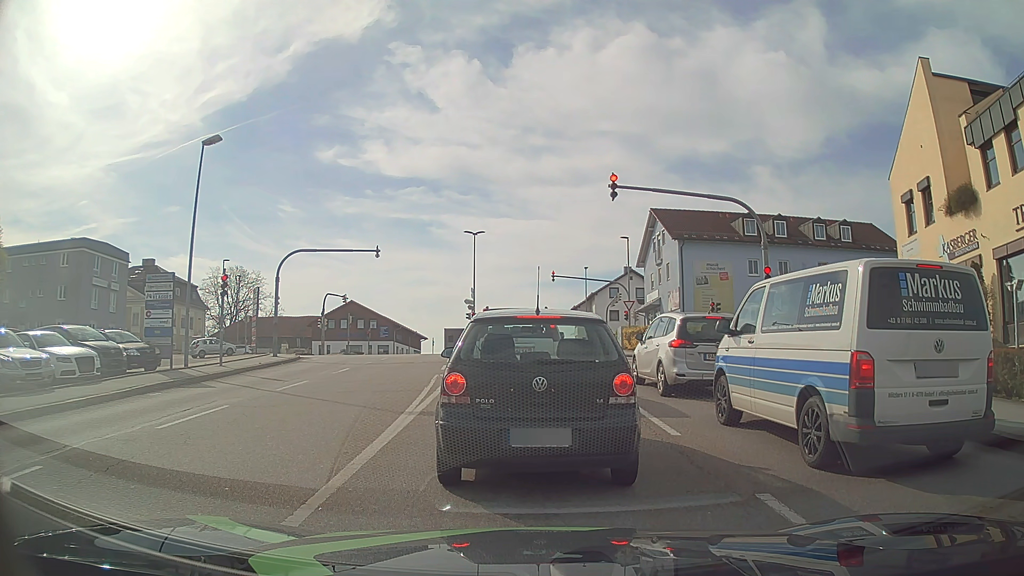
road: tertiary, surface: asphalt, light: Day
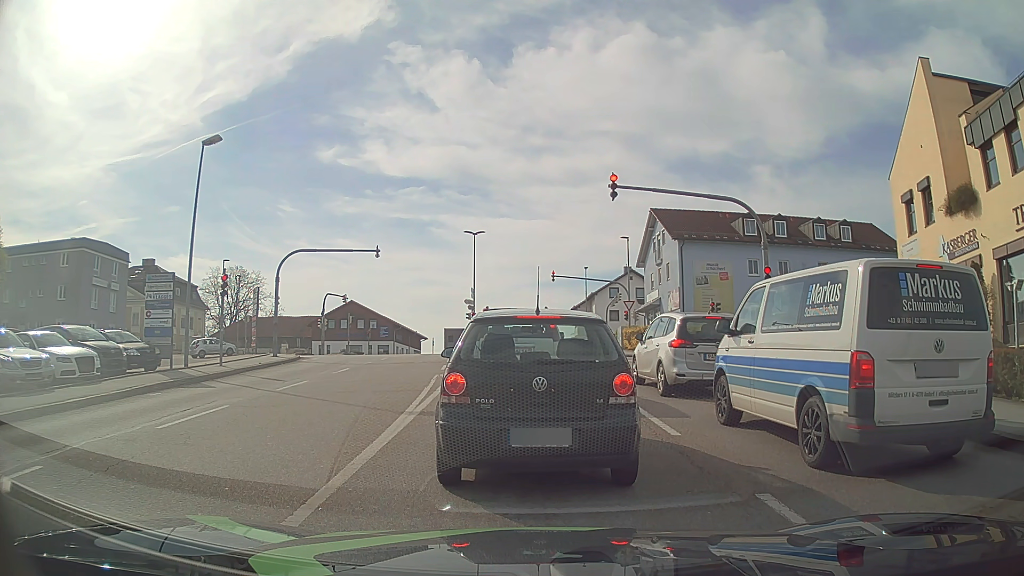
(0.0, 0.0) m; 0°
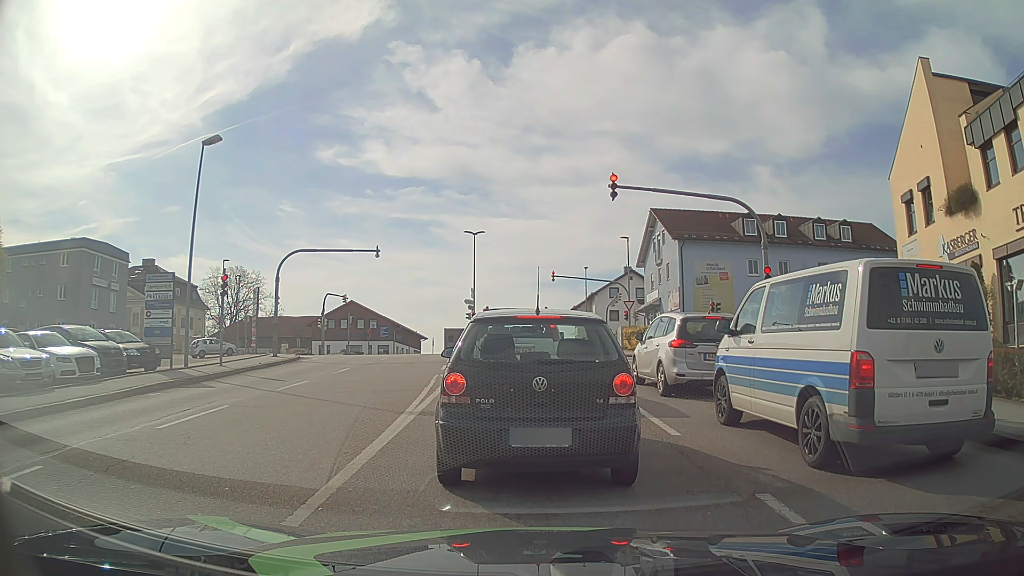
(0.0, 0.0) m; 0°
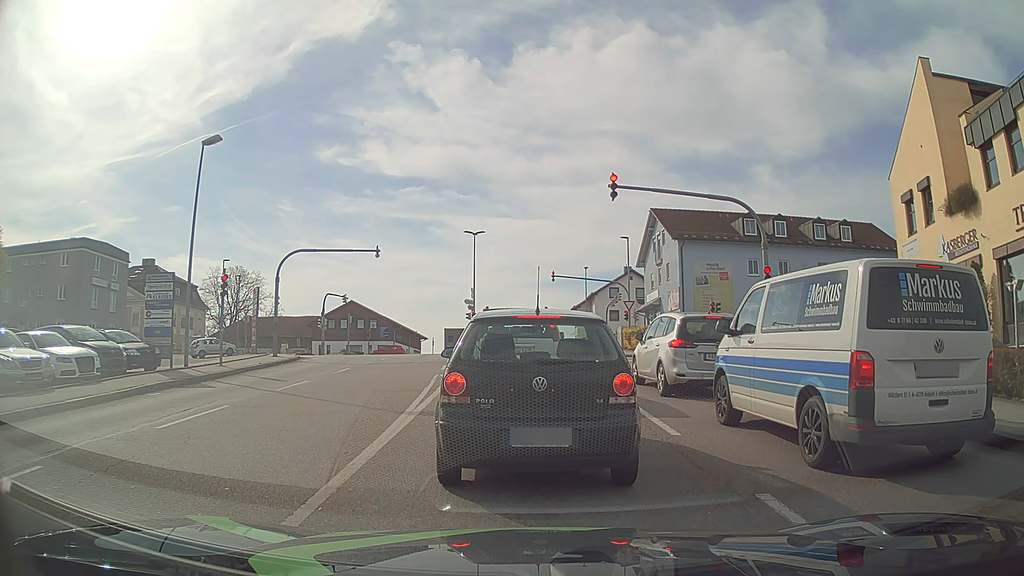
(0.0, 0.0) m; 0°
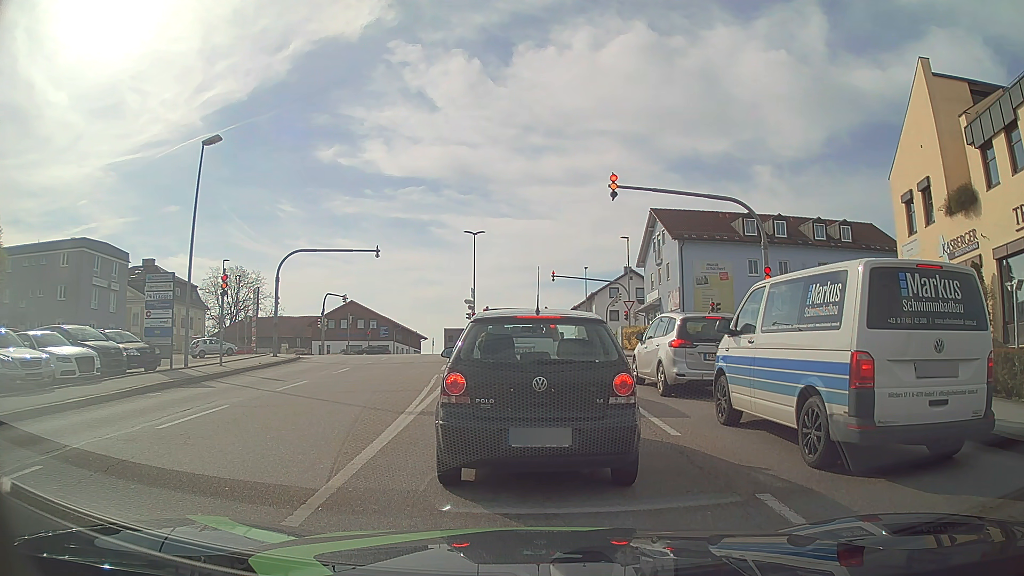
(0.0, 0.0) m; 0°
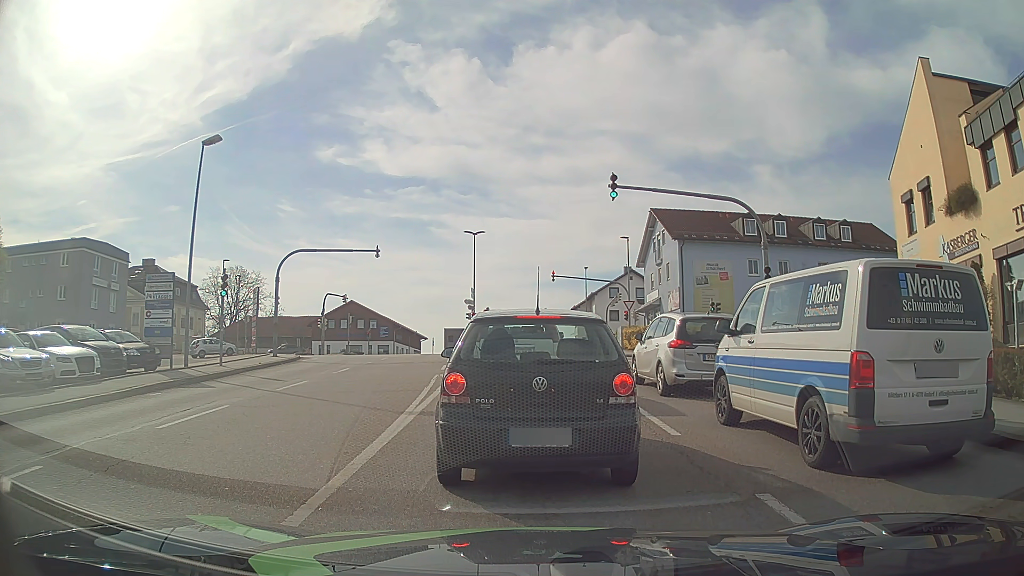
(0.0, 0.0) m; 0°
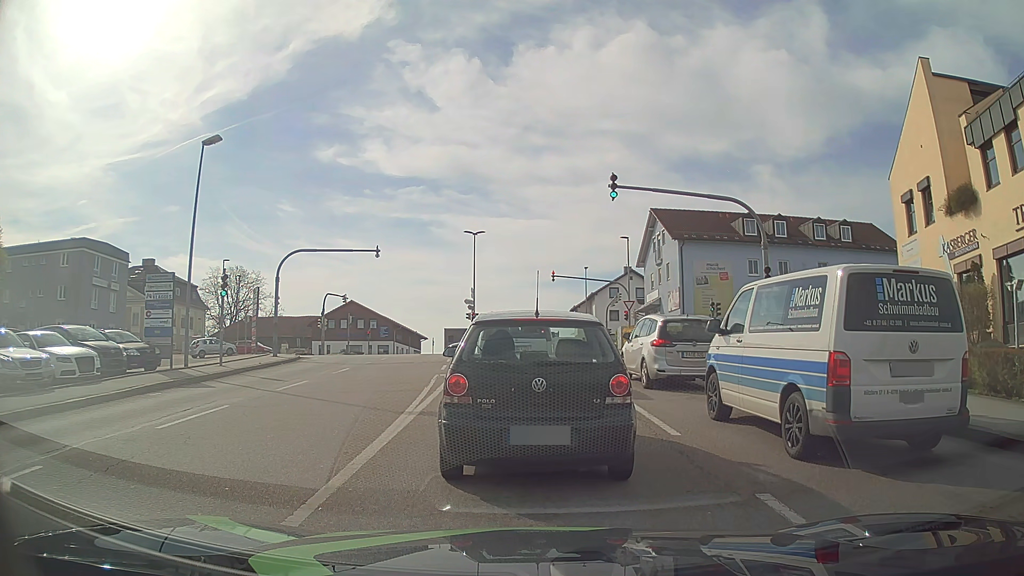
(0.0, 0.0) m; 0°
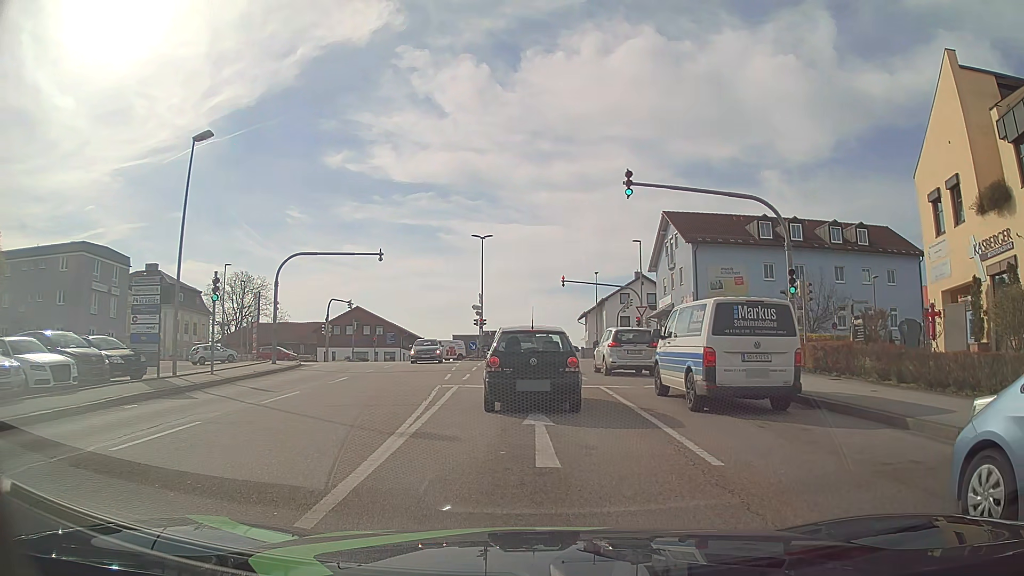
(0.0, +1.7) m; -3°
(0, +10) (0, +20) (0, +30) (-1, +40) (-1, +50) (-1, +60) (-7, +68) (-16, +72) (-26, +73) (-36, +73) m
